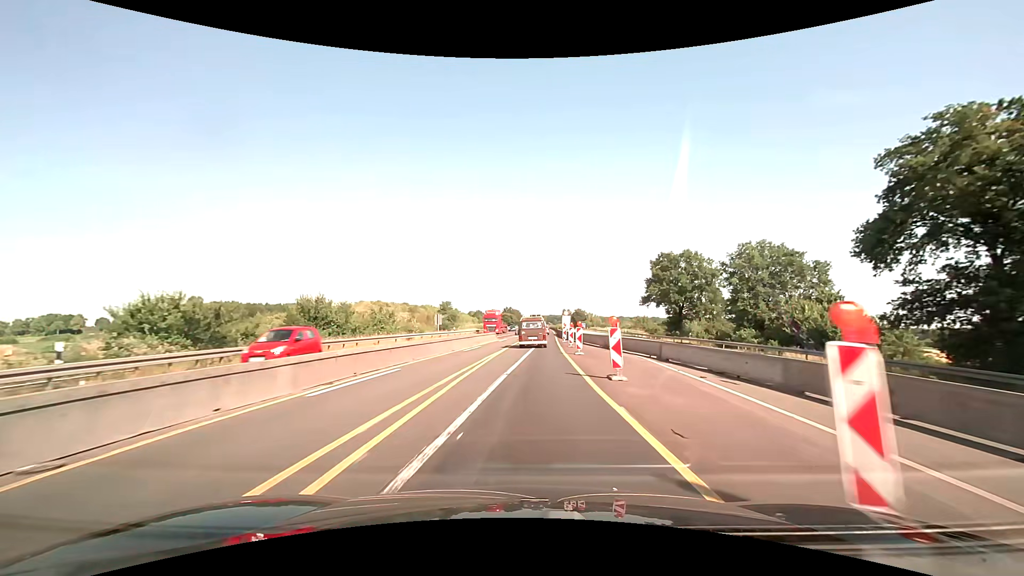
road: motorway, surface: asphalt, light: Day
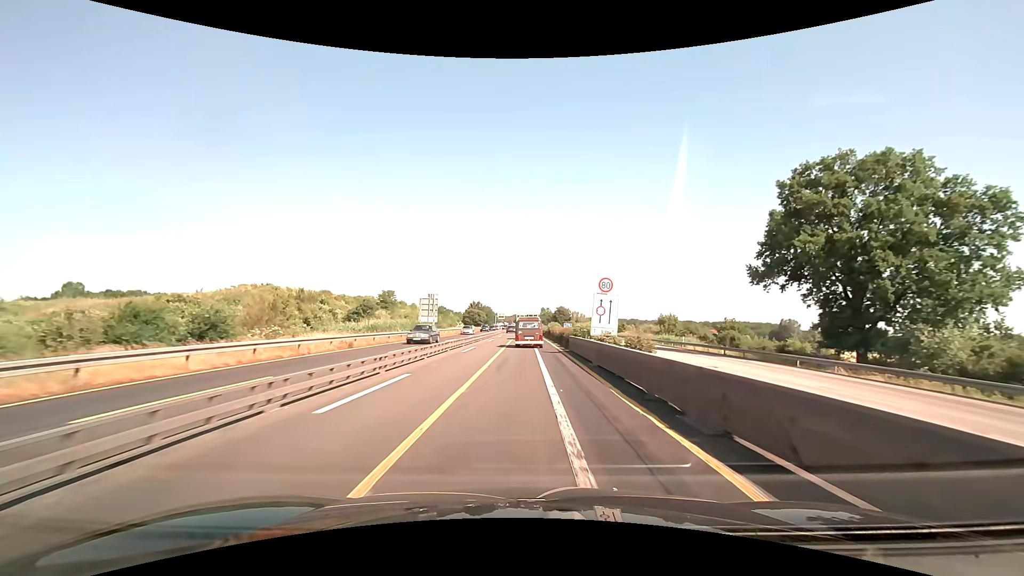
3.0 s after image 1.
(+1.7, +56.2) m; +3°
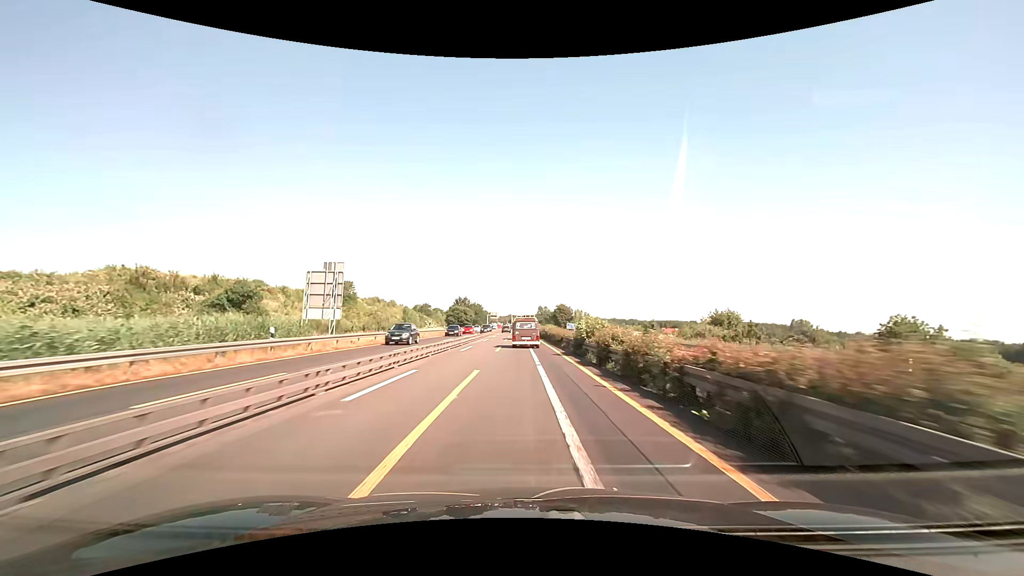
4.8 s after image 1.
(+0.2, +34.4) m; +1°
(0, +10) (0, +20) (0, +30) (0, +40) (0, +50) (0, +60) (0, +70) (0, +80) (0, +90) (-1, +100) m
